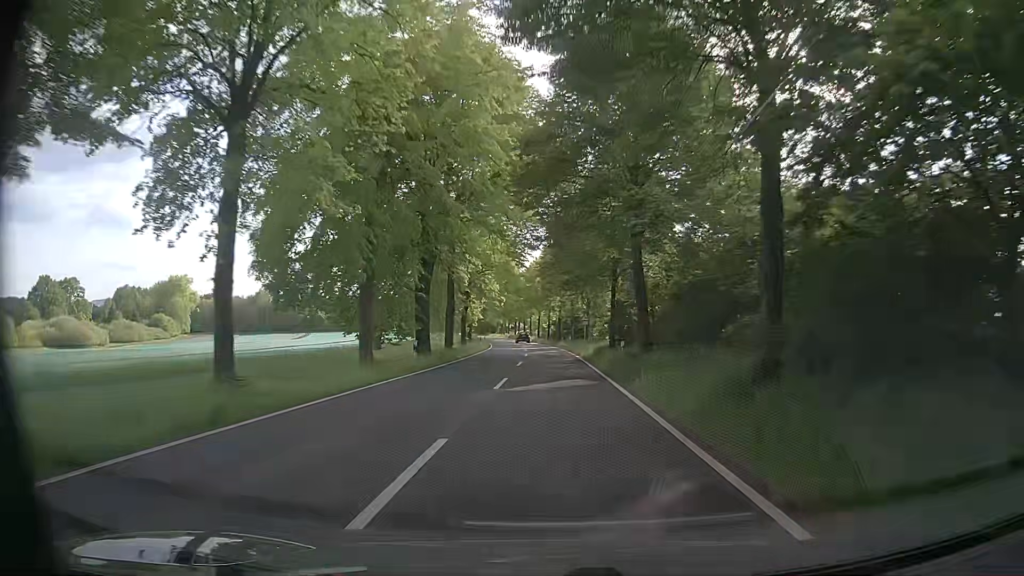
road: tertiary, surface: asphalt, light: Day
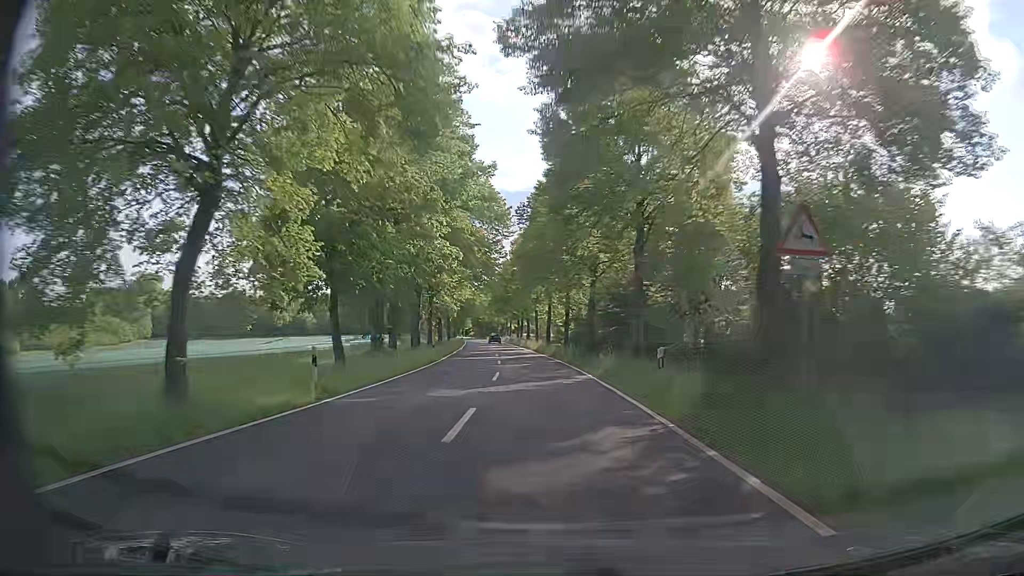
(0.0, +43.9) m; -1°
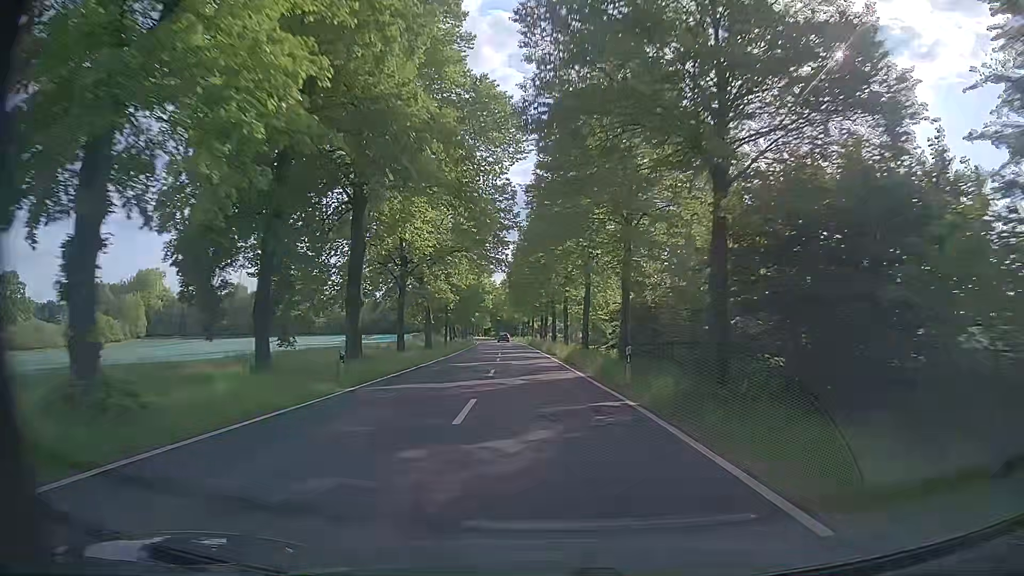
(-0.4, +22.3) m; -2°
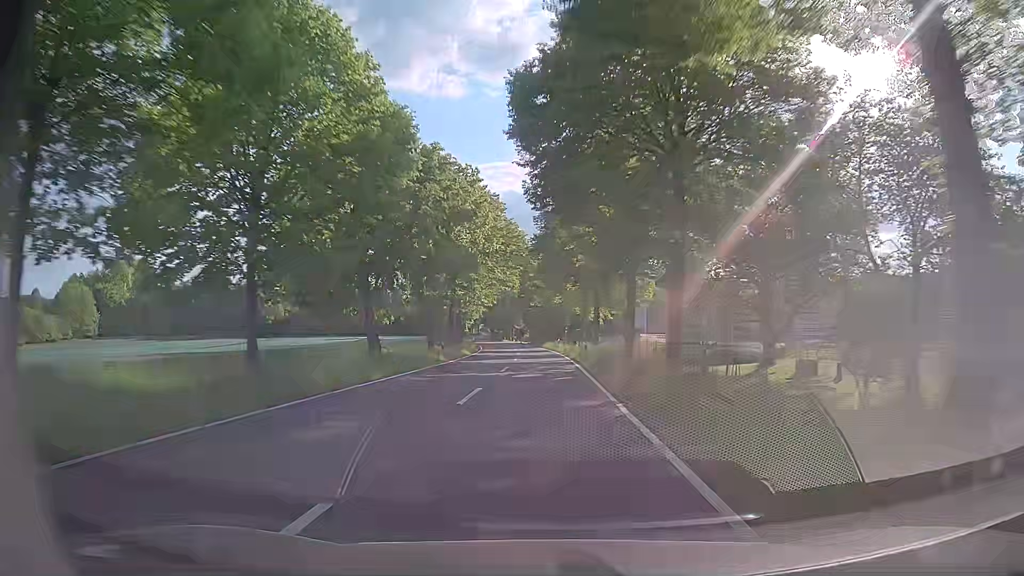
(-2.3, +57.0) m; -4°
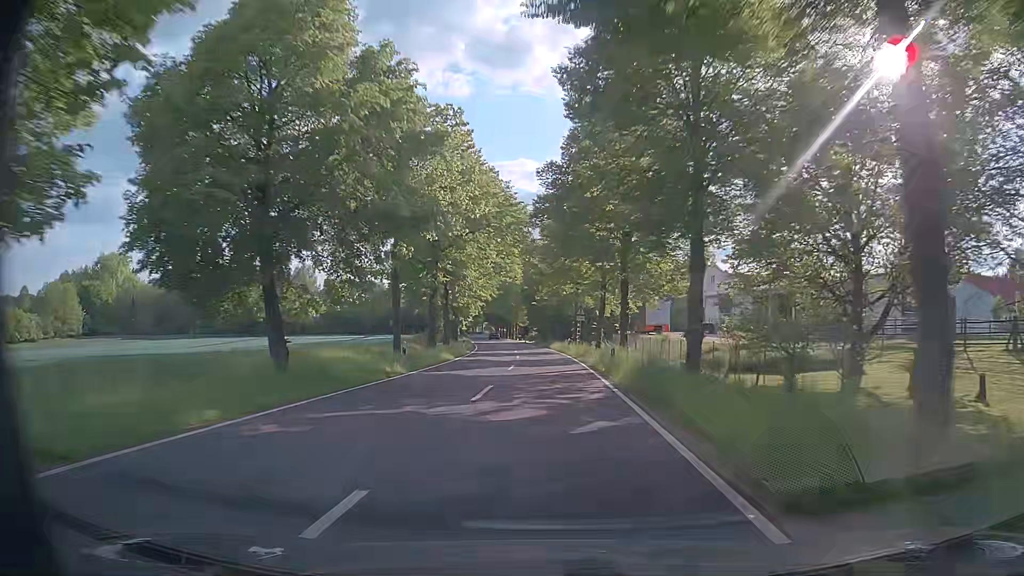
(-0.1, +11.5) m; -1°
(0, +10) (0, +20) (0, +30) (0, +40) (-1, +50) (-1, +60) (-2, +70) (-3, +80) (-4, +90) (-5, +100) m
